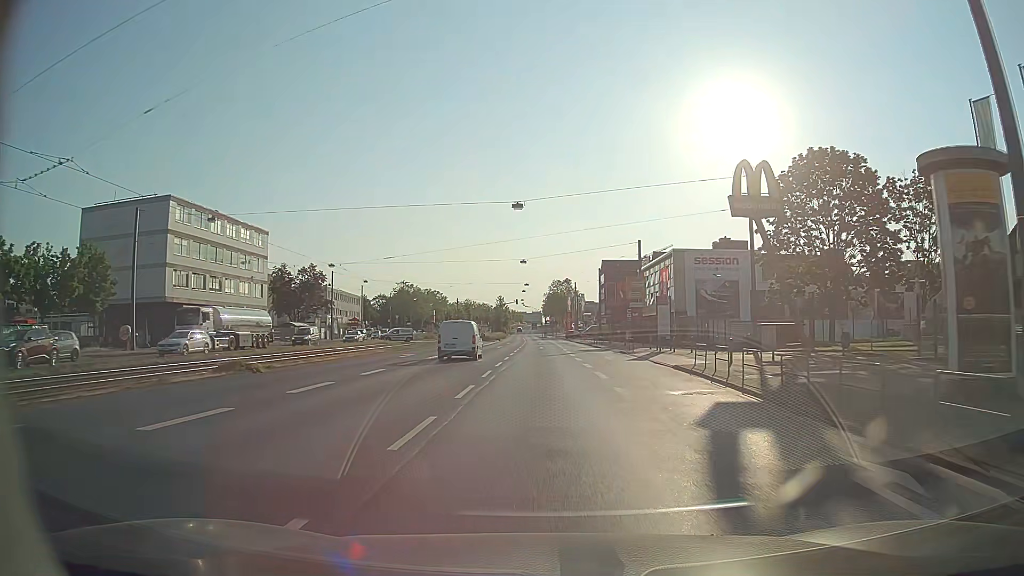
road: primary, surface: asphalt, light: Day
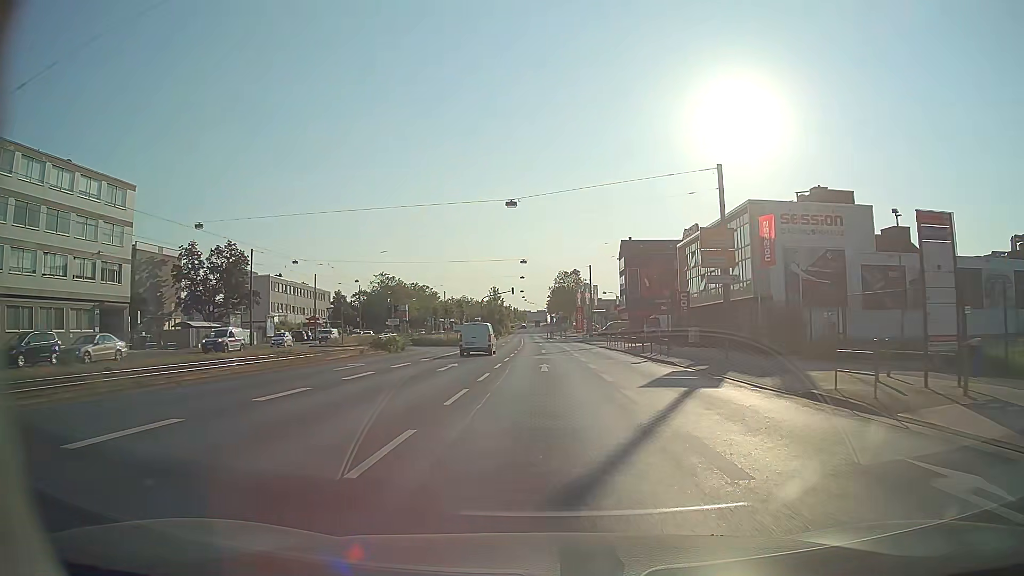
(-0.1, +32.1) m; -1°
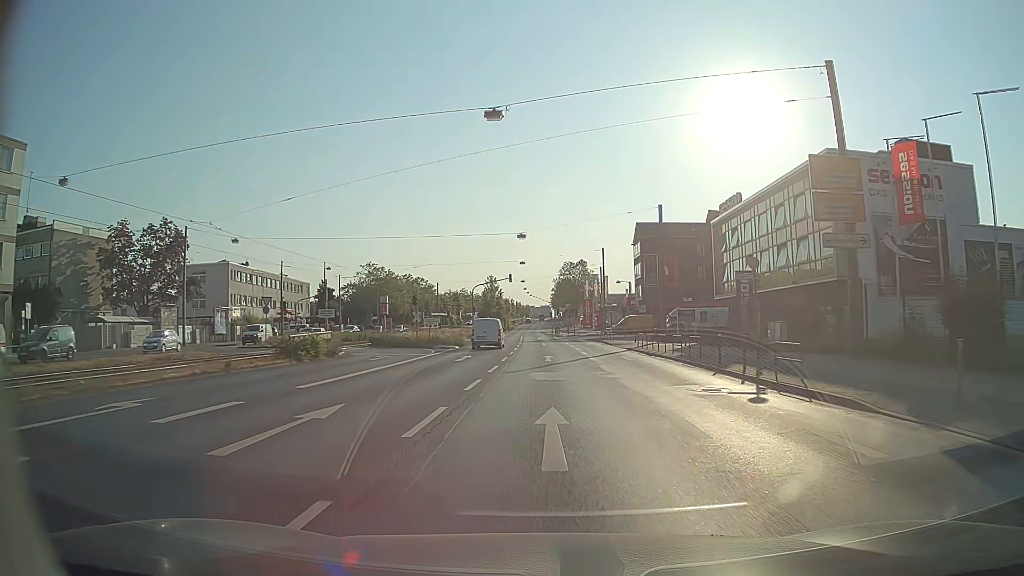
(0.0, +16.2) m; 0°
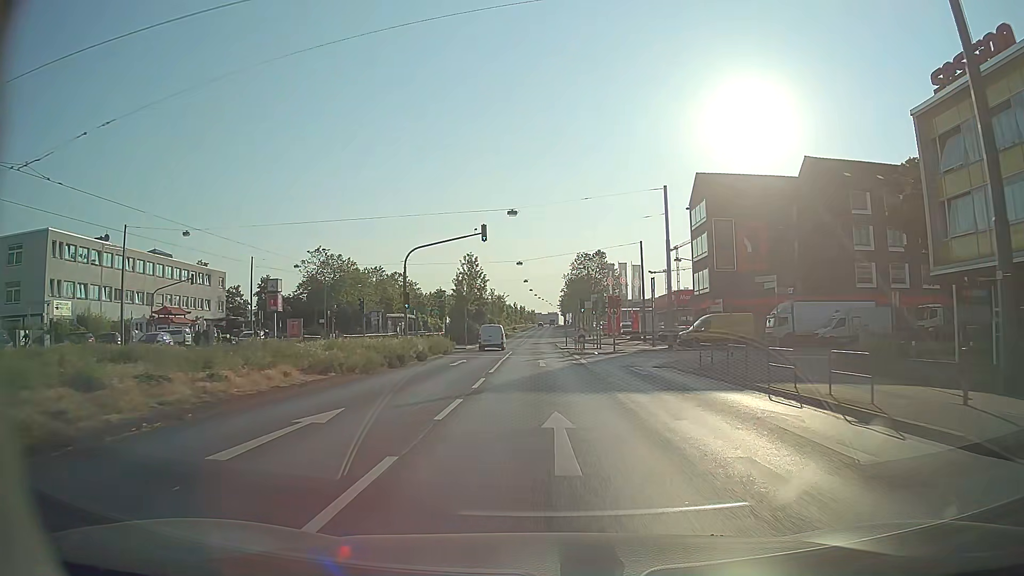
(0.0, +40.6) m; 0°
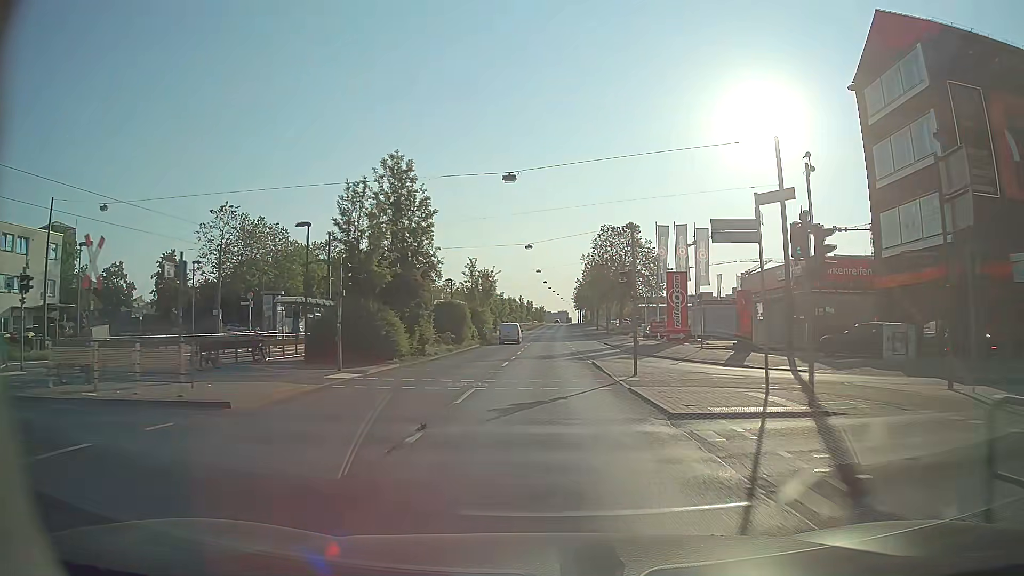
(-0.5, +40.5) m; -1°
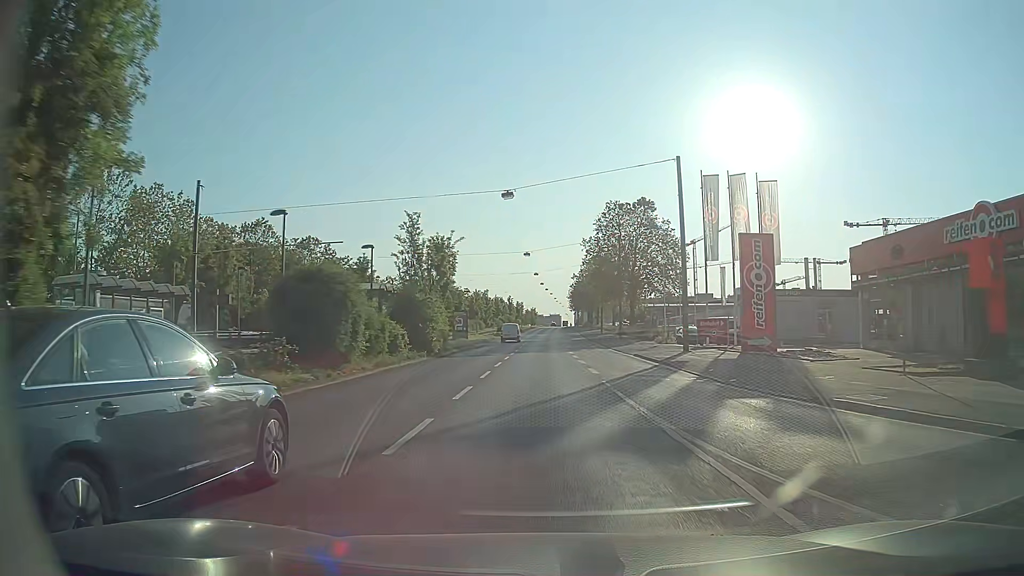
(0.0, +24.3) m; +1°
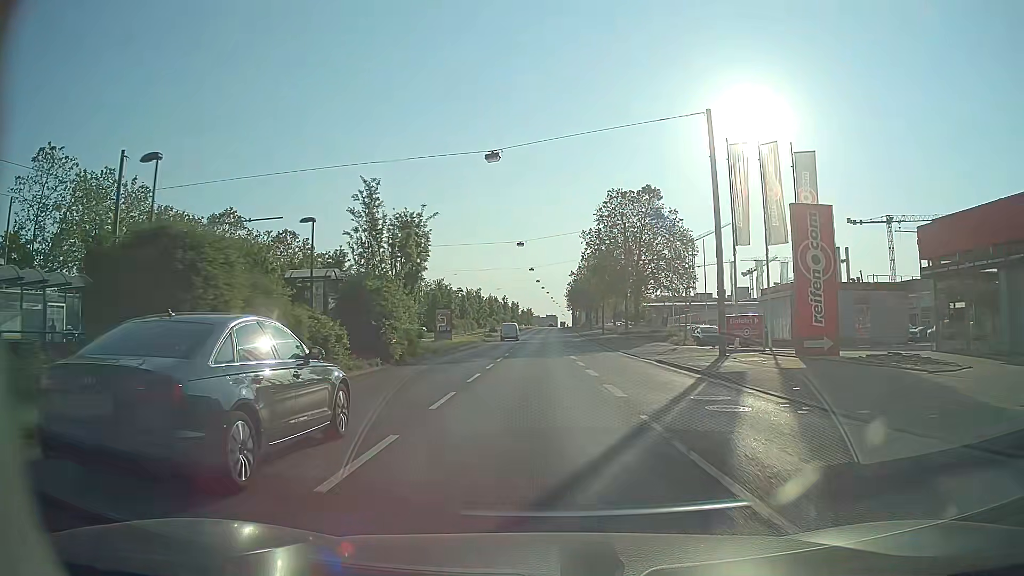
(0.0, +8.1) m; 0°
(0, +10) (0, +20) (0, +30) (0, +40) (0, +50) (0, +60) (0, +70) (0, +80) (+1, +90) (+1, +100) m
